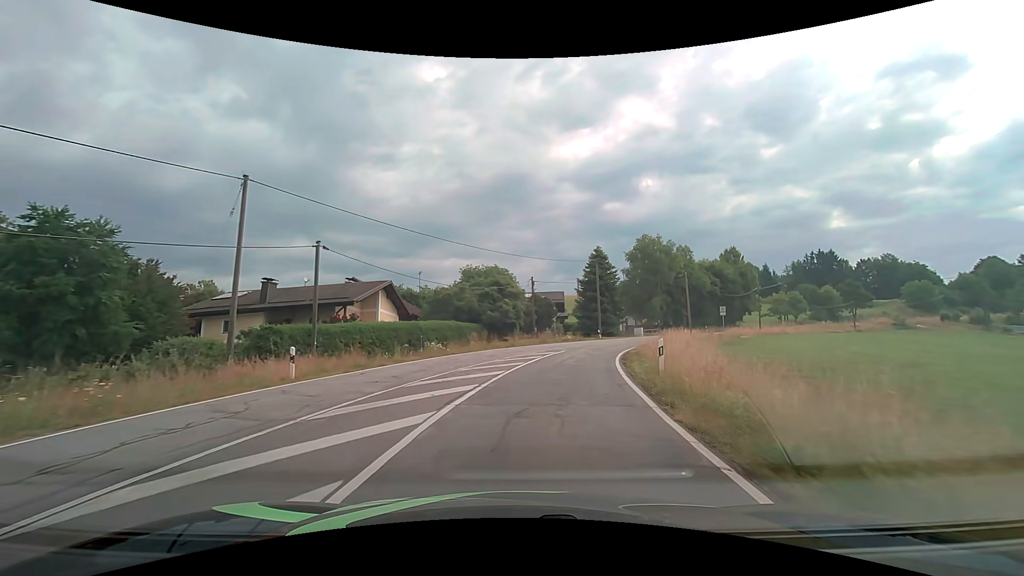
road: tertiary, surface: asphalt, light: Day
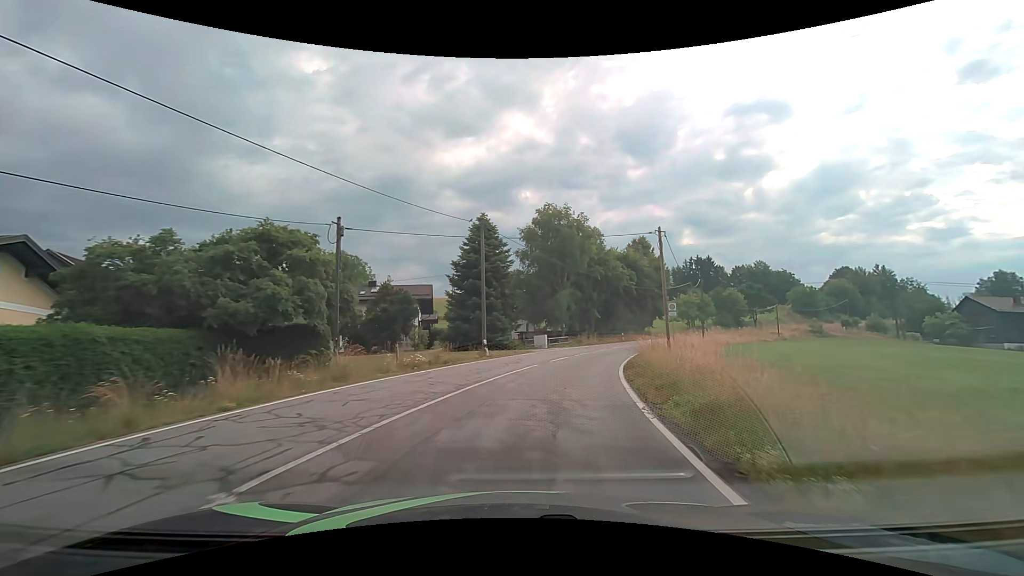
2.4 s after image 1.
(+3.1, +25.5) m; +15°
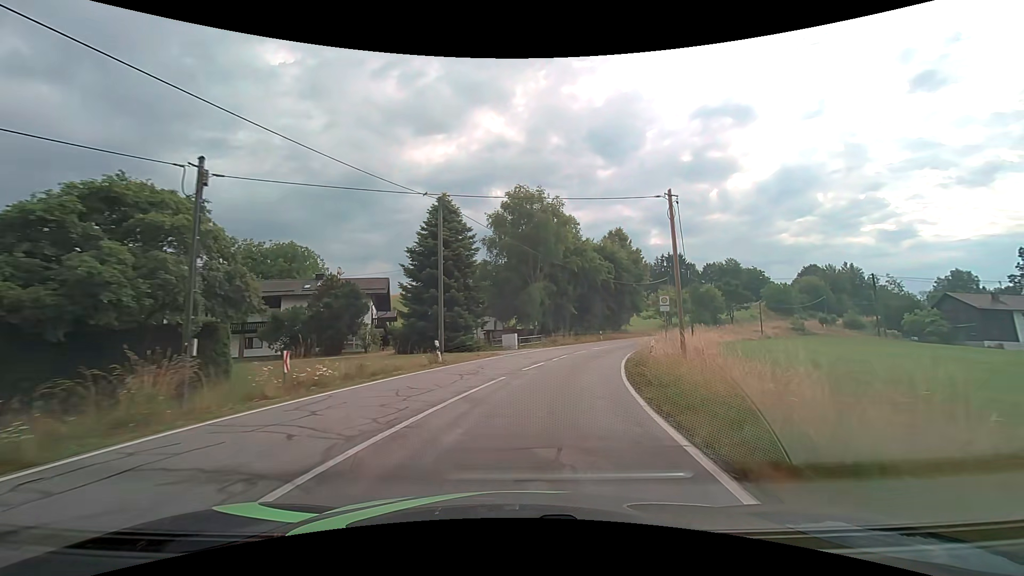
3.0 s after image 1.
(+0.1, +6.5) m; +3°
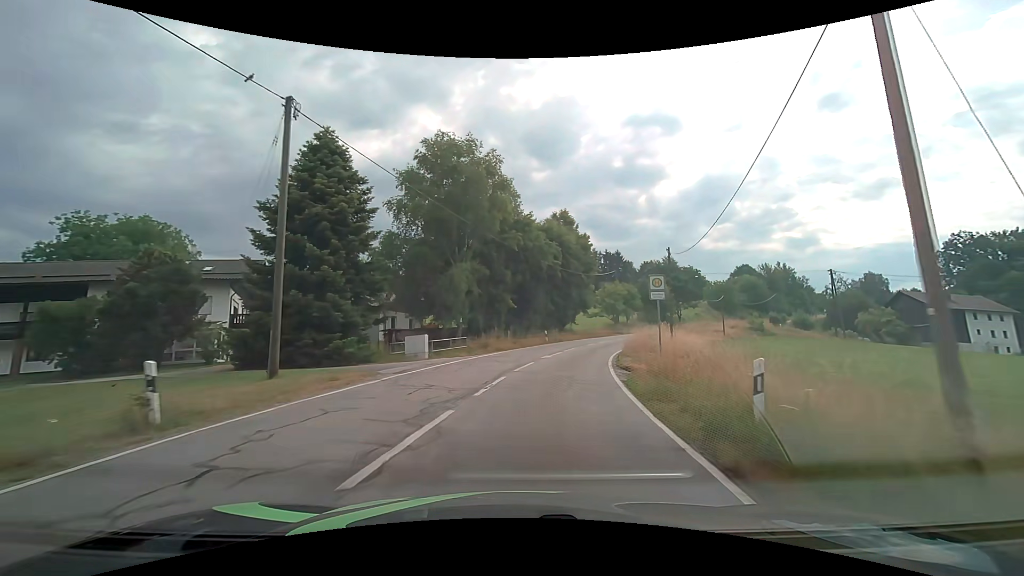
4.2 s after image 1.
(+0.8, +13.0) m; +8°
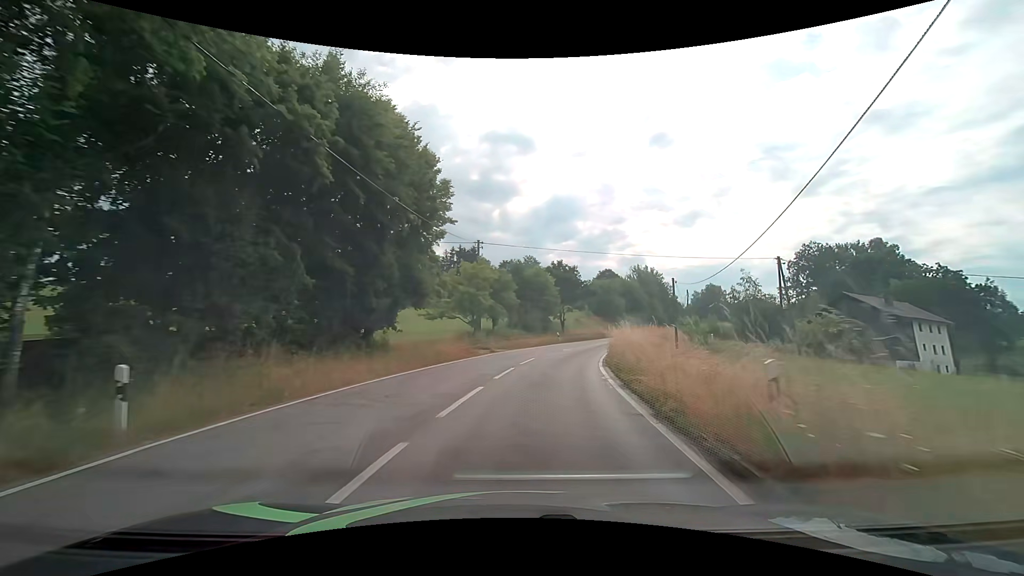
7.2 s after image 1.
(+4.9, +32.8) m; +17°
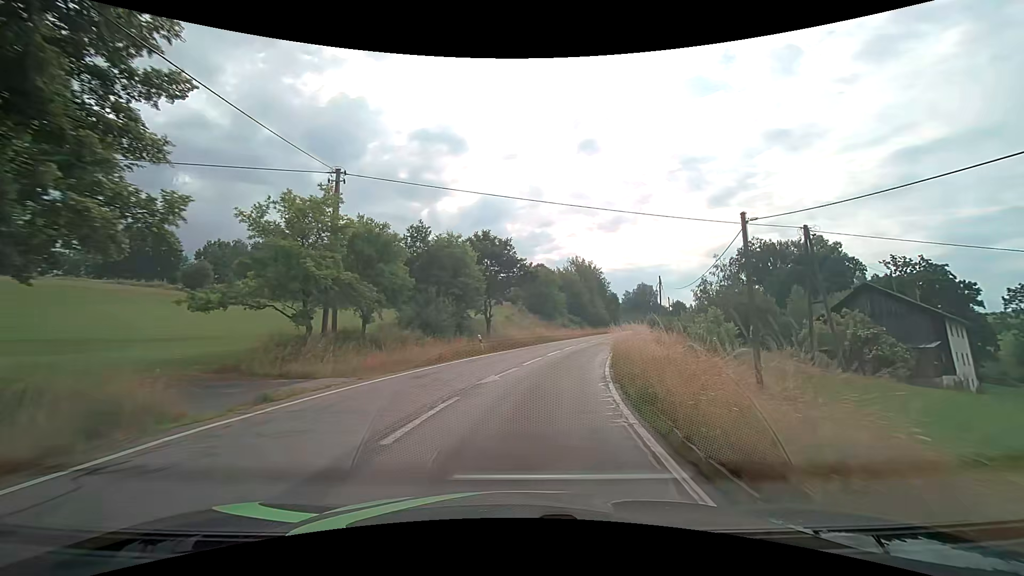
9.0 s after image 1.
(+1.6, +20.2) m; +8°
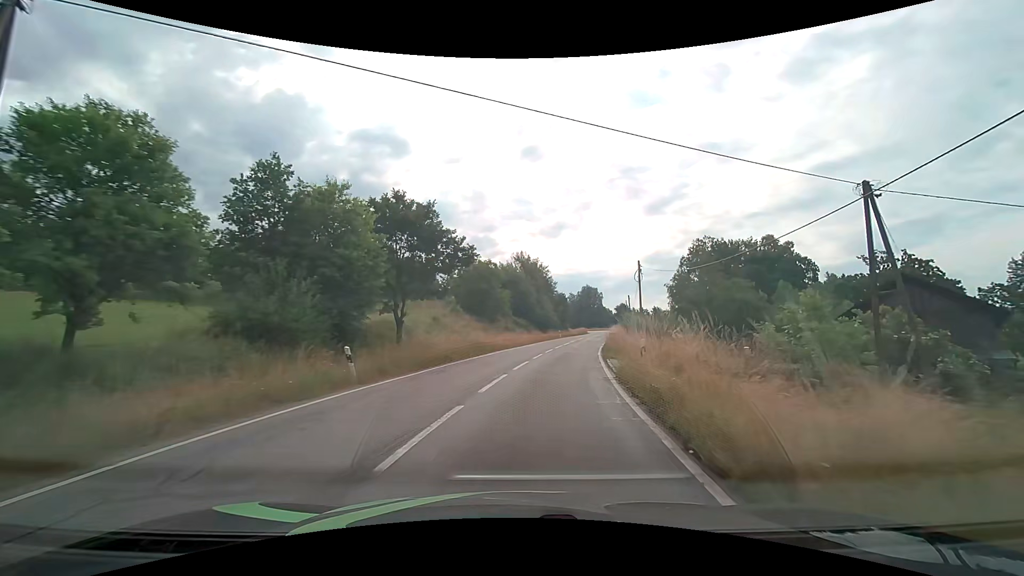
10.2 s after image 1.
(+0.8, +13.7) m; +7°
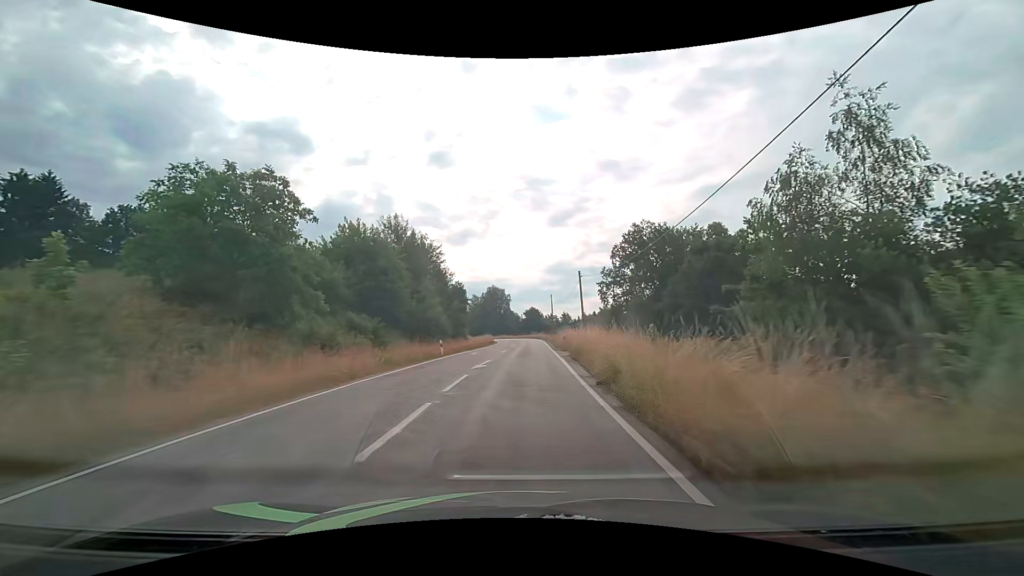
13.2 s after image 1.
(+4.3, +36.0) m; +11°
(0, +10) (0, +20) (+1, +30) (+1, +40) (+1, +50) (+2, +60) (+2, +70) (+1, +80) (+1, +90) (-1, +100) m
